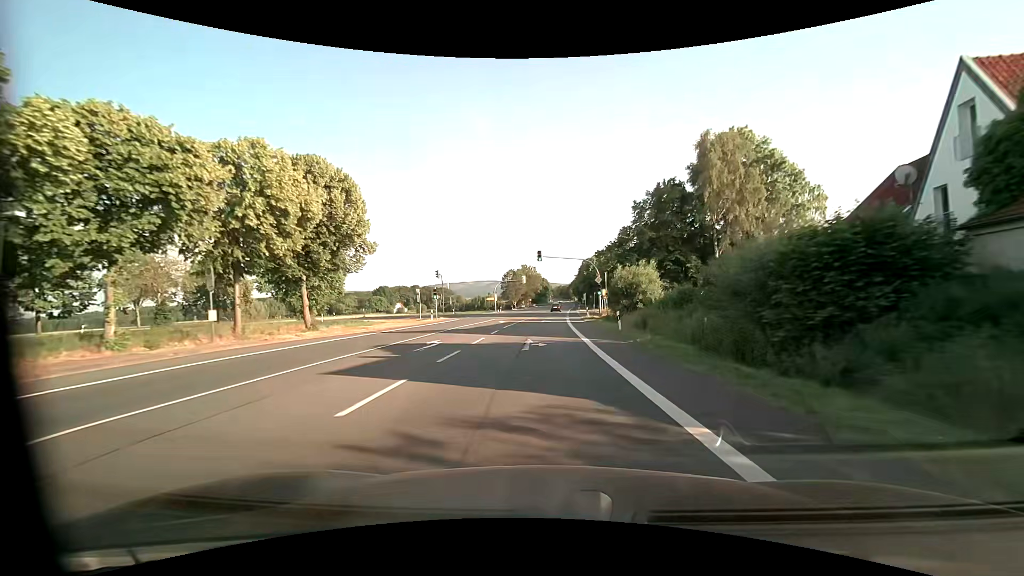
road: primary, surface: asphalt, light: Day
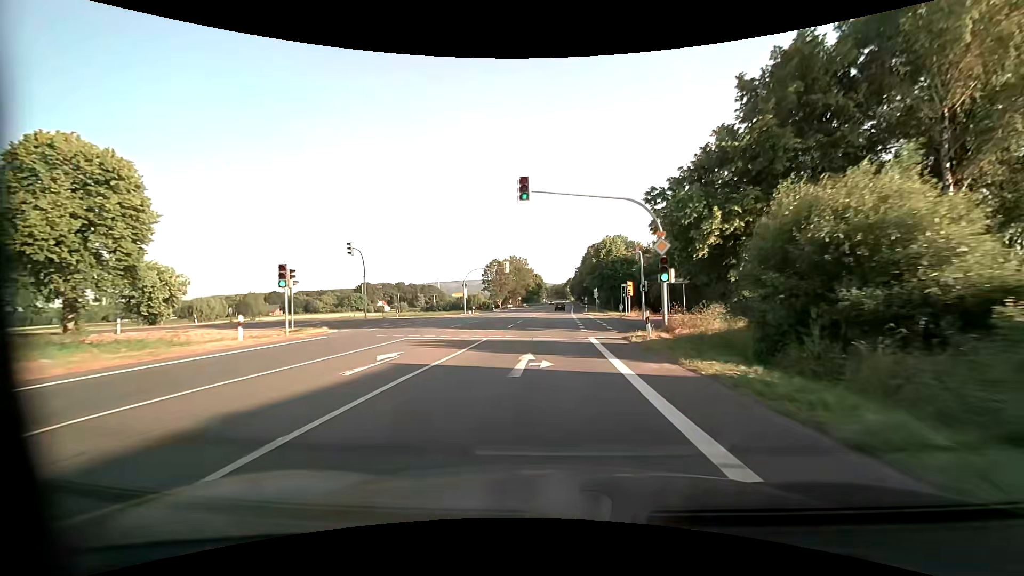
(0.0, +30.9) m; +1°
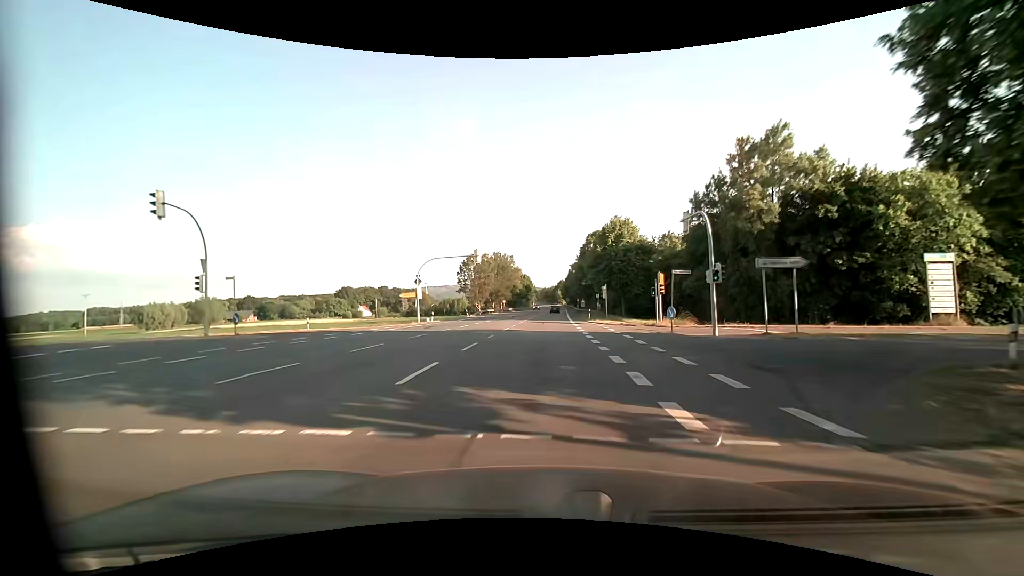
(+0.2, +19.9) m; +1°
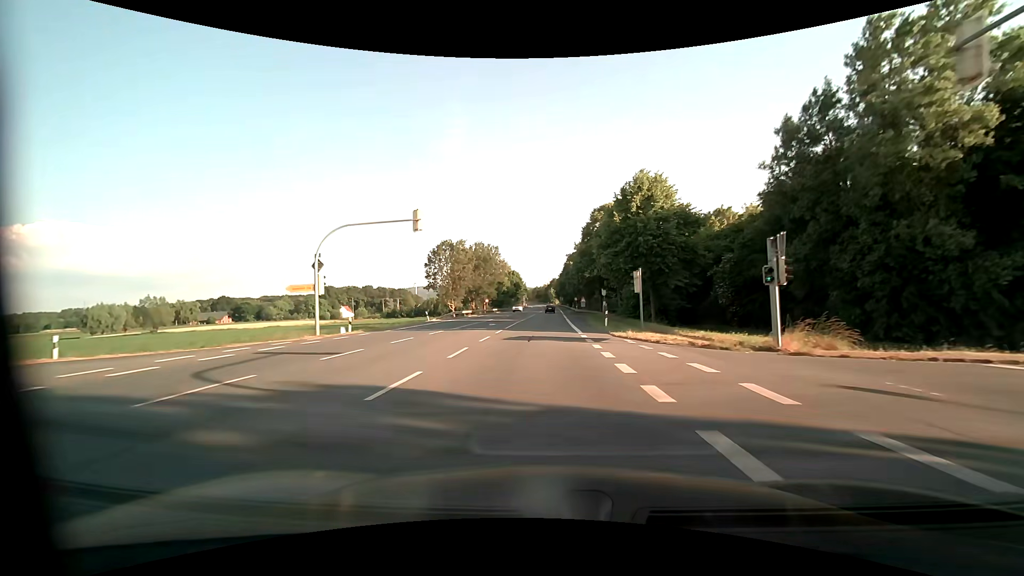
(+0.2, +19.6) m; +1°
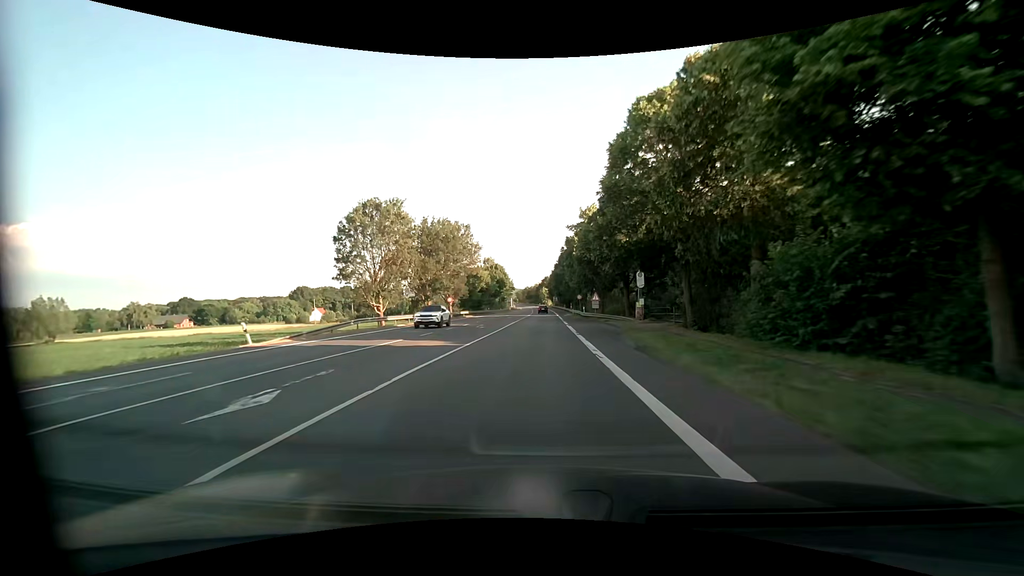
(+0.3, +29.8) m; +1°
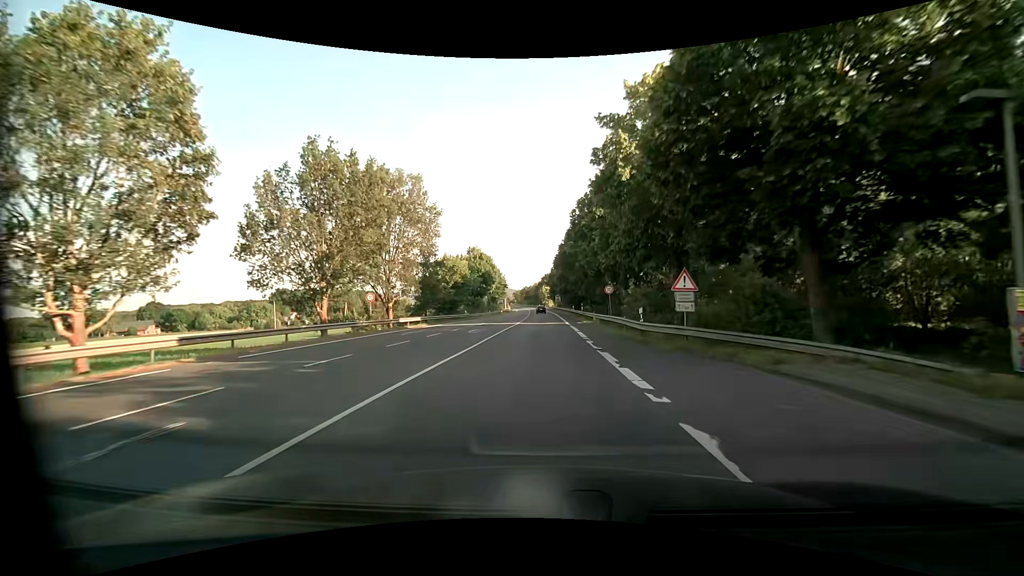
(-0.1, +29.9) m; 0°
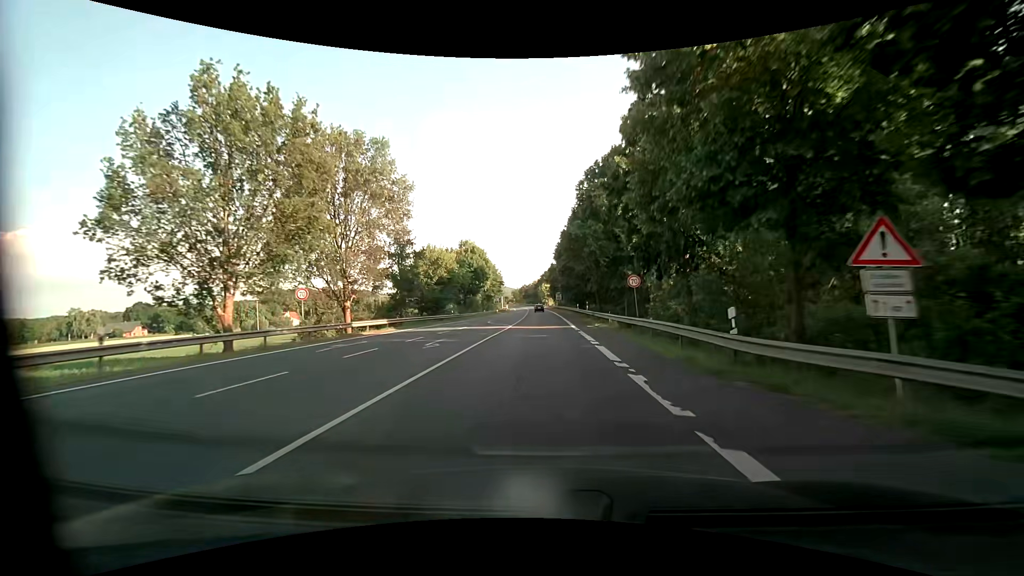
(+0.1, +10.0) m; 0°
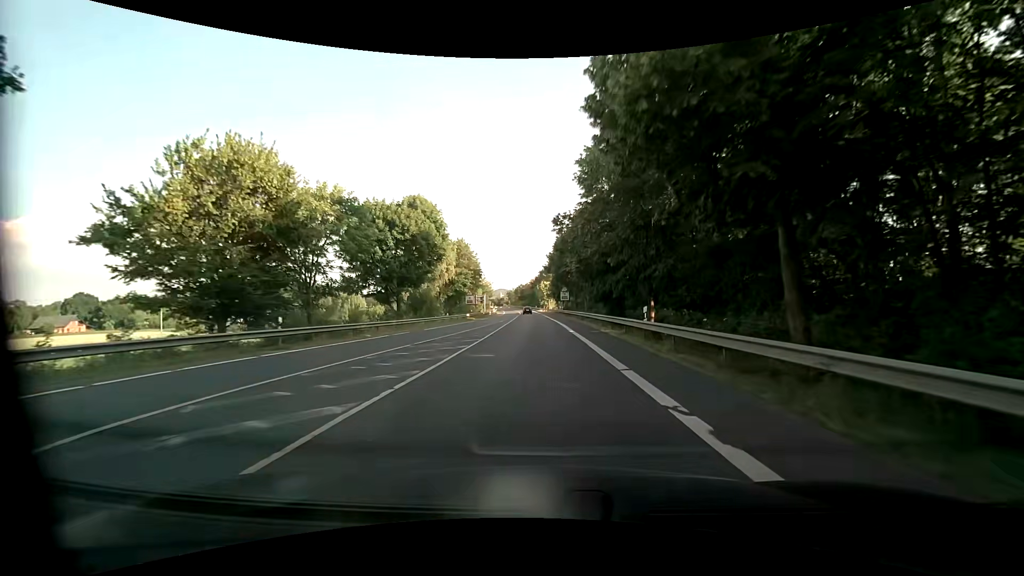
(+0.2, +40.1) m; 0°
(0, +10) (0, +20) (0, +30) (0, +40) (-1, +50) (-1, +60) (-1, +70) (-2, +80) (-2, +90) (-3, +100) m
